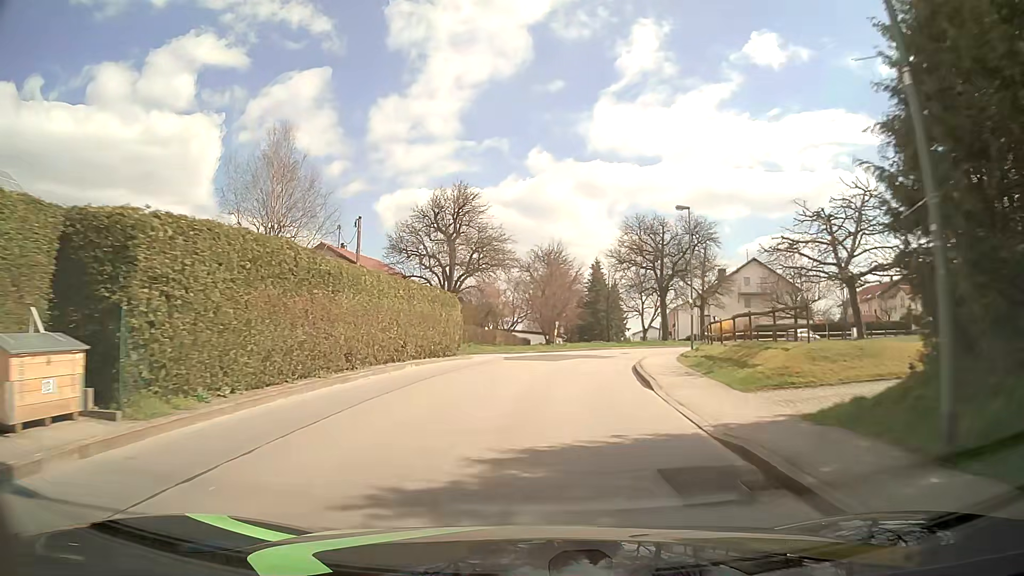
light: Day
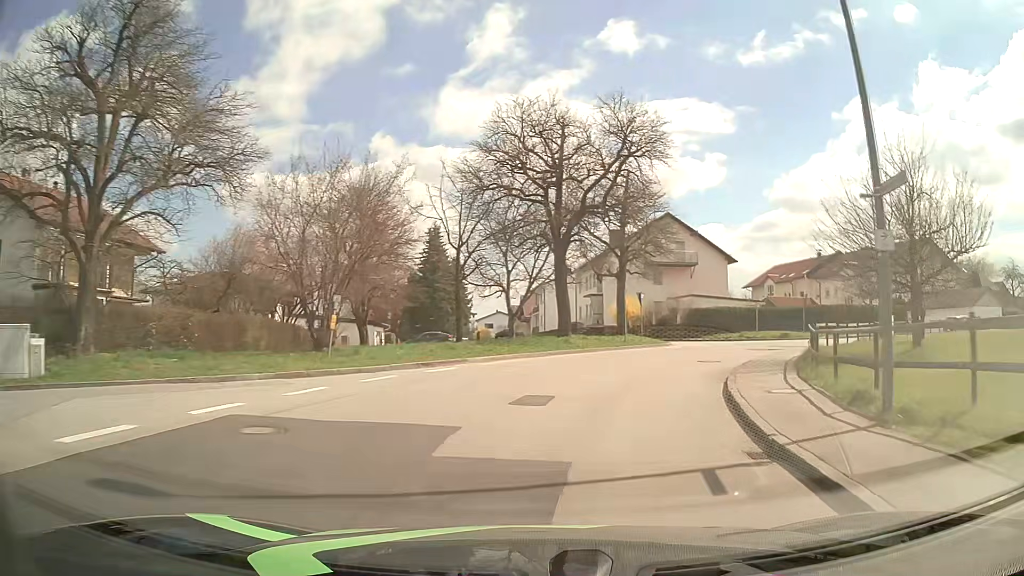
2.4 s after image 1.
(+2.2, +29.1) m; +13°
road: unclassified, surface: asphalt
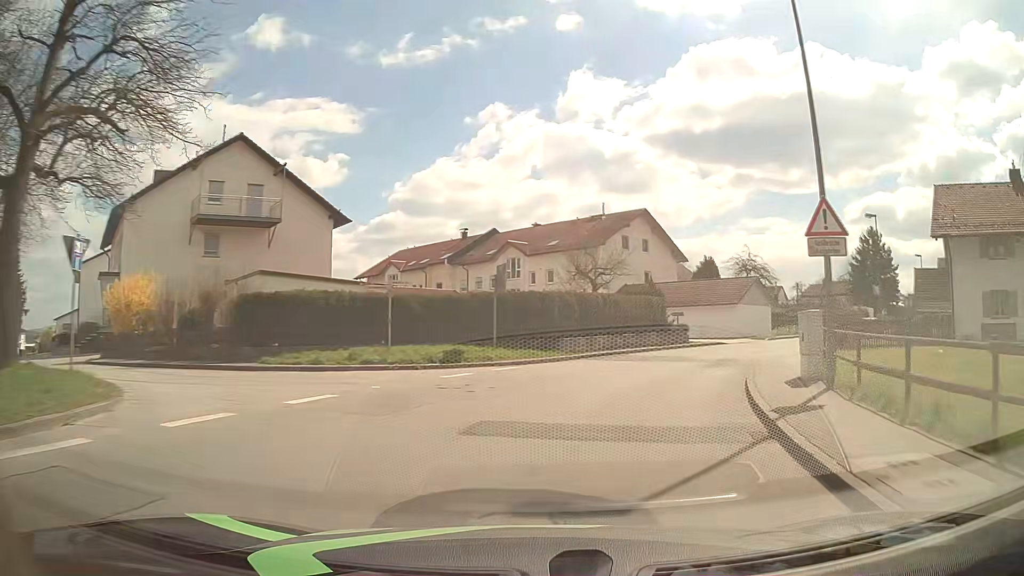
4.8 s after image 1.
(+7.3, +25.8) m; +33°
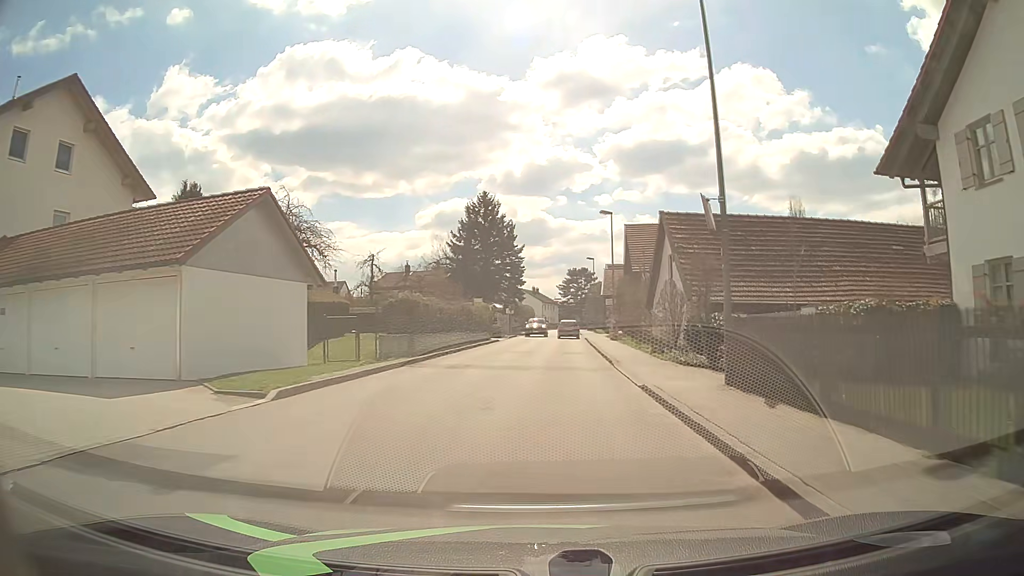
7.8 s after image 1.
(+11.7, +32.0) m; +38°
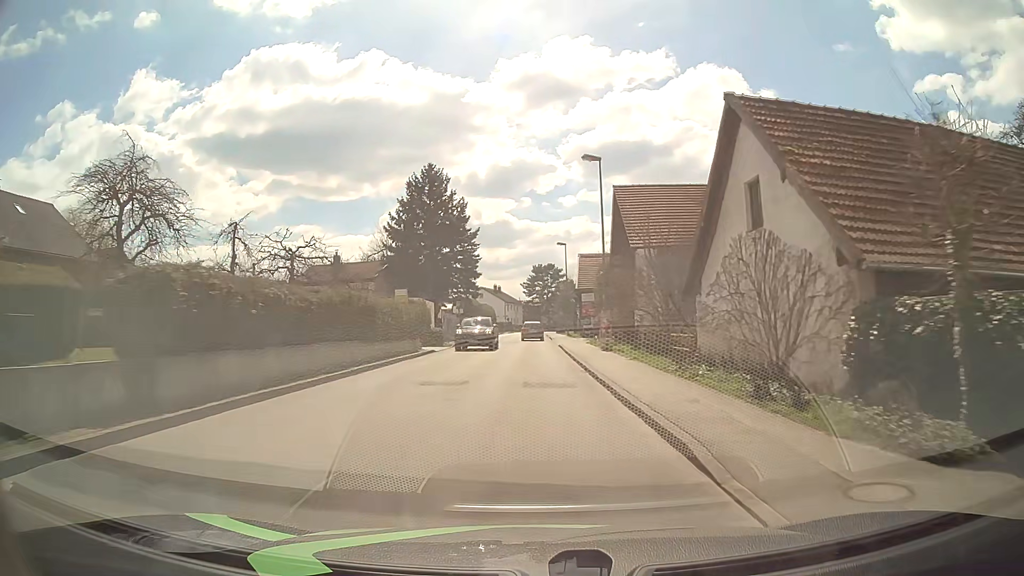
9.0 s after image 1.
(+0.6, +14.8) m; +3°
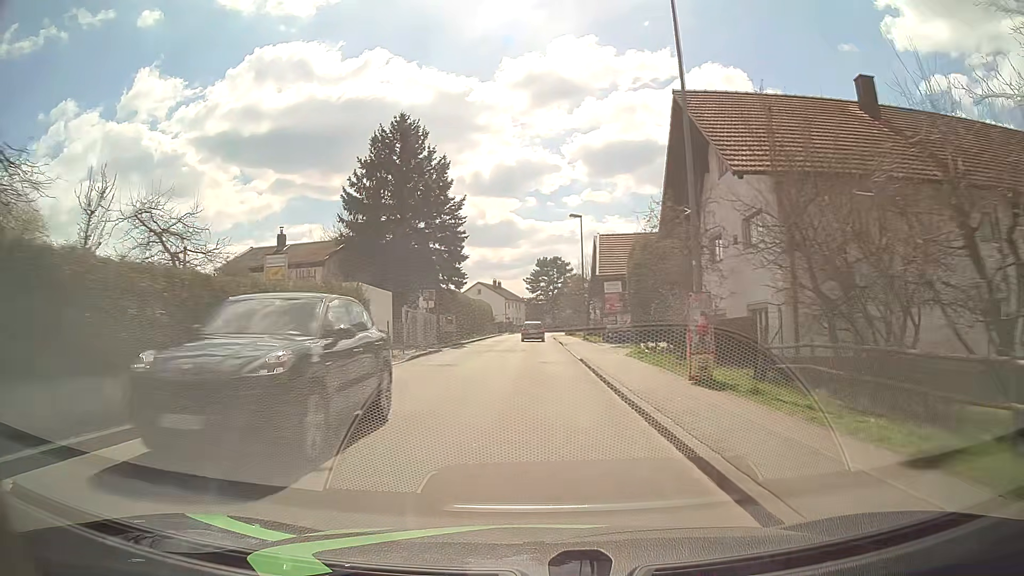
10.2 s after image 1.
(-0.1, +15.3) m; -1°
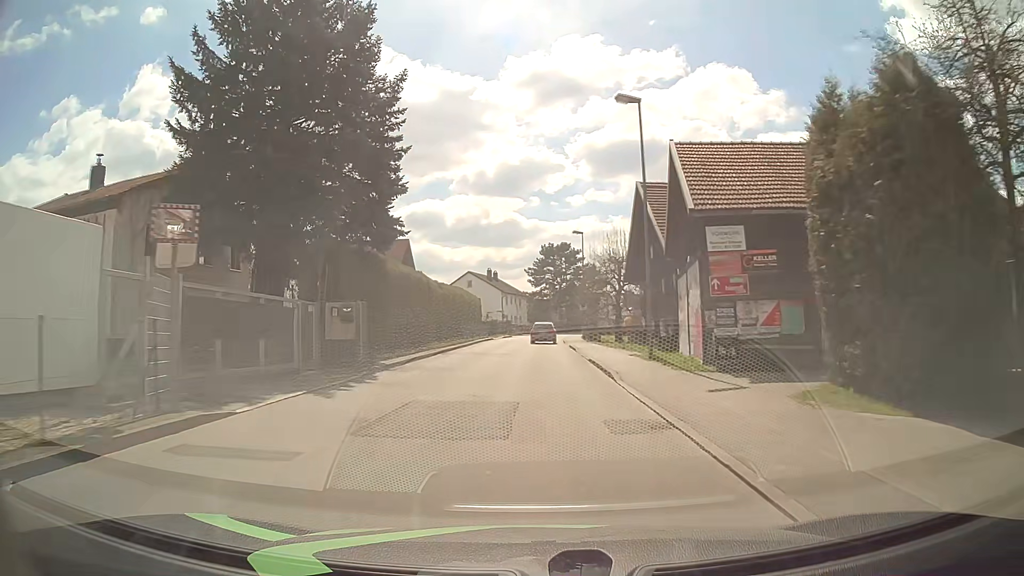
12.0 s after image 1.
(0.0, +23.3) m; 0°
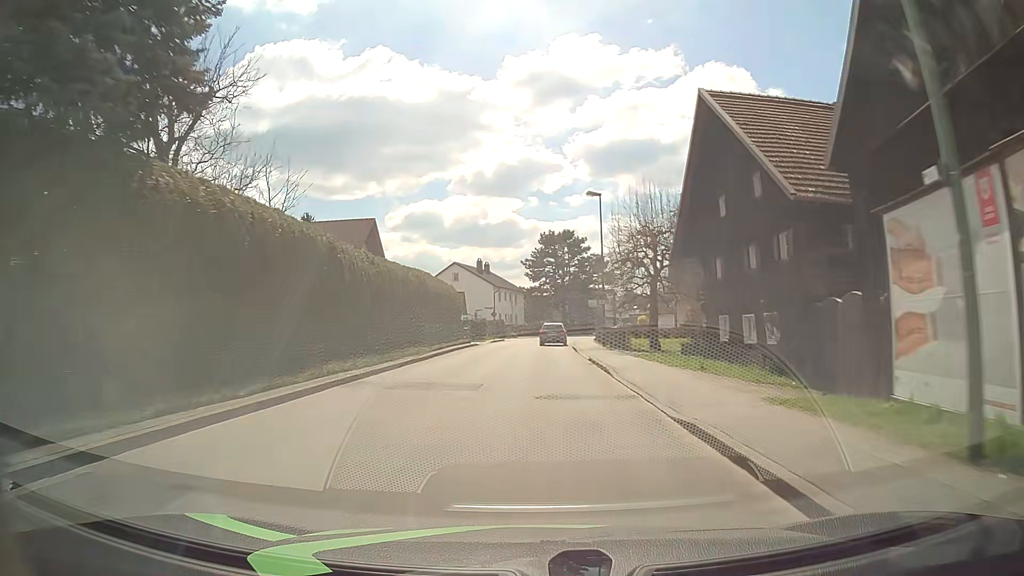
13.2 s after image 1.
(+0.1, +15.2) m; 0°
